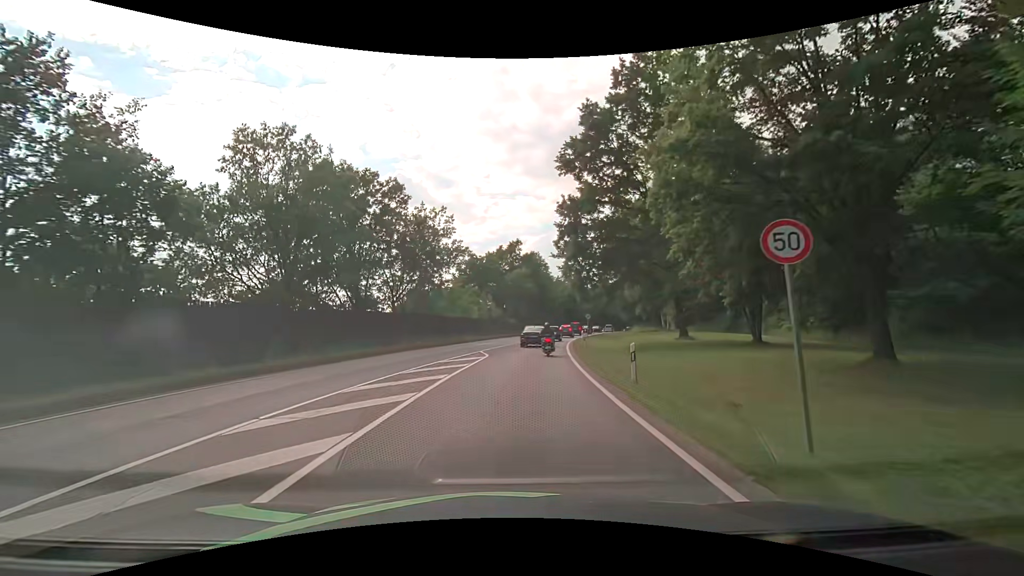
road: primary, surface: asphalt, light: Day
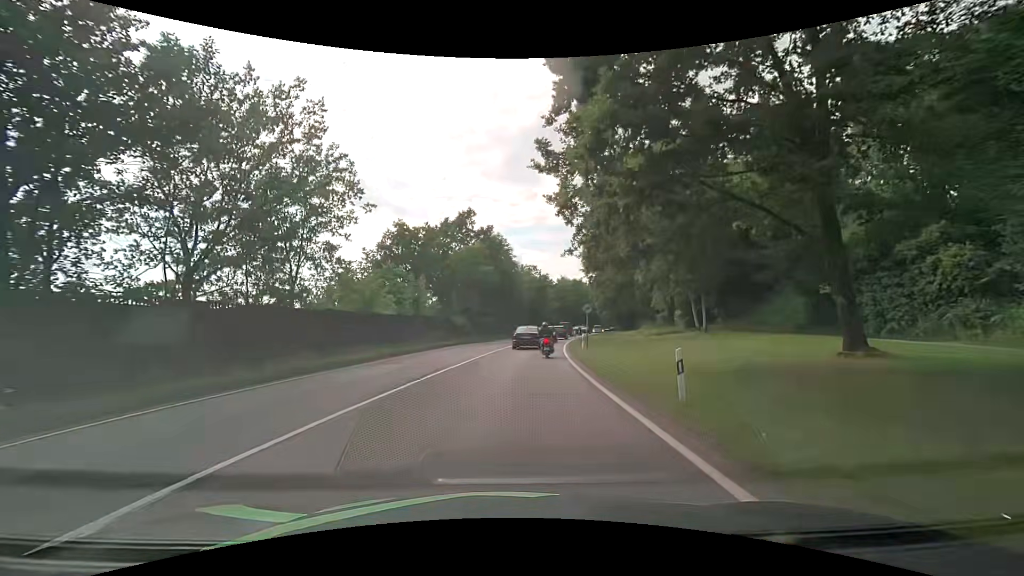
(+0.9, +24.3) m; +4°
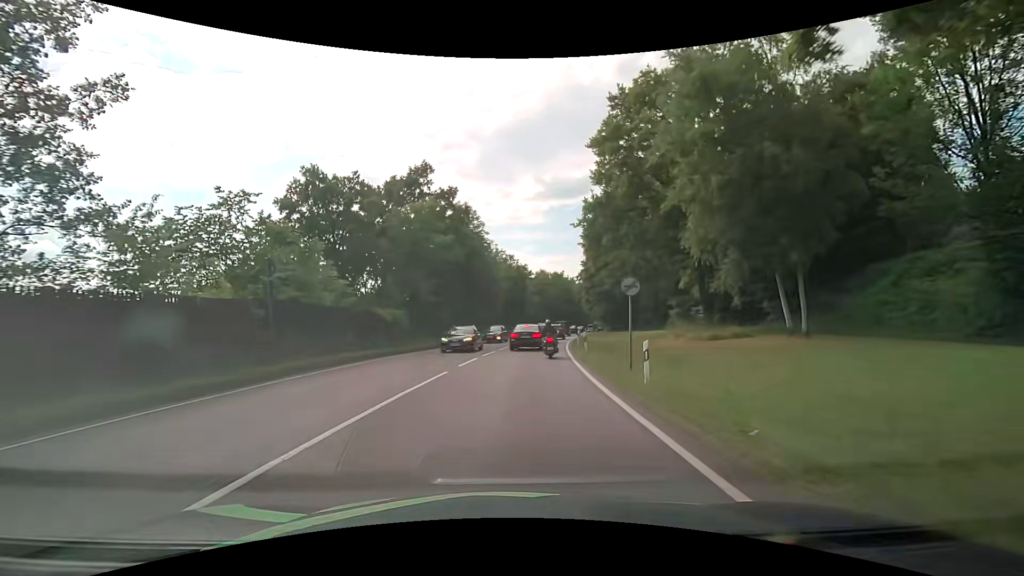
(+0.6, +16.9) m; +4°
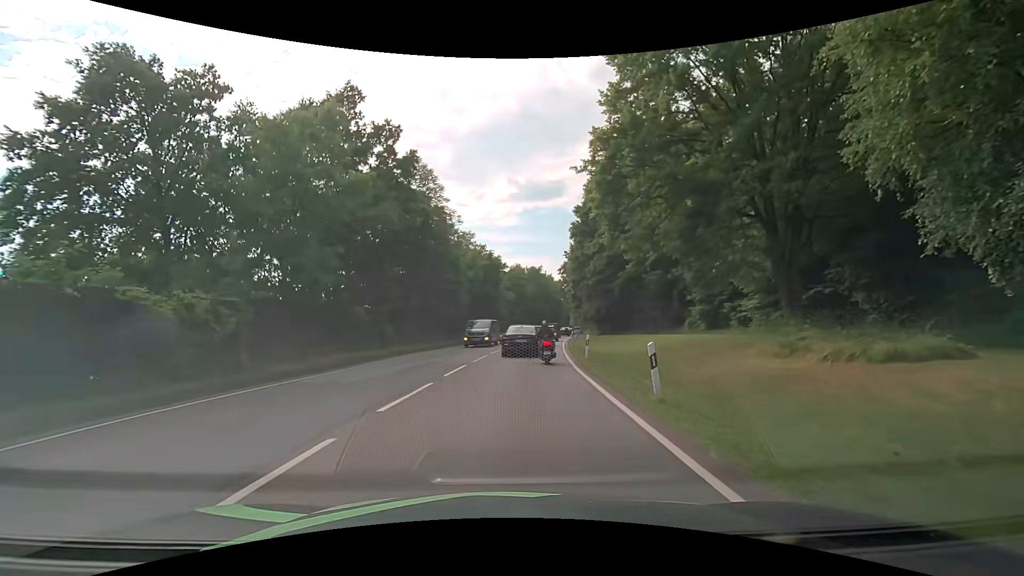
(+0.4, +14.6) m; +3°
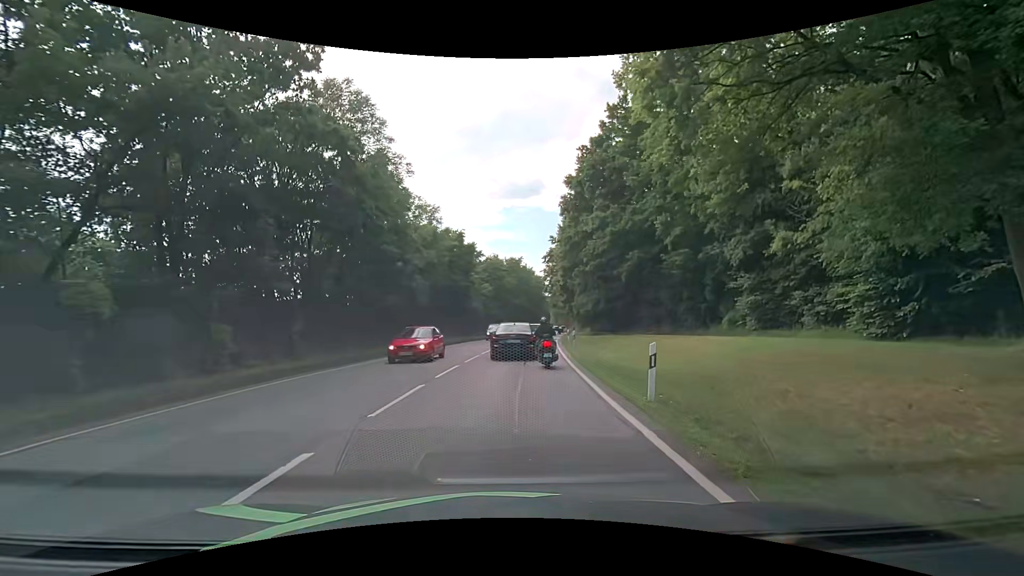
(+0.3, +12.4) m; +2°
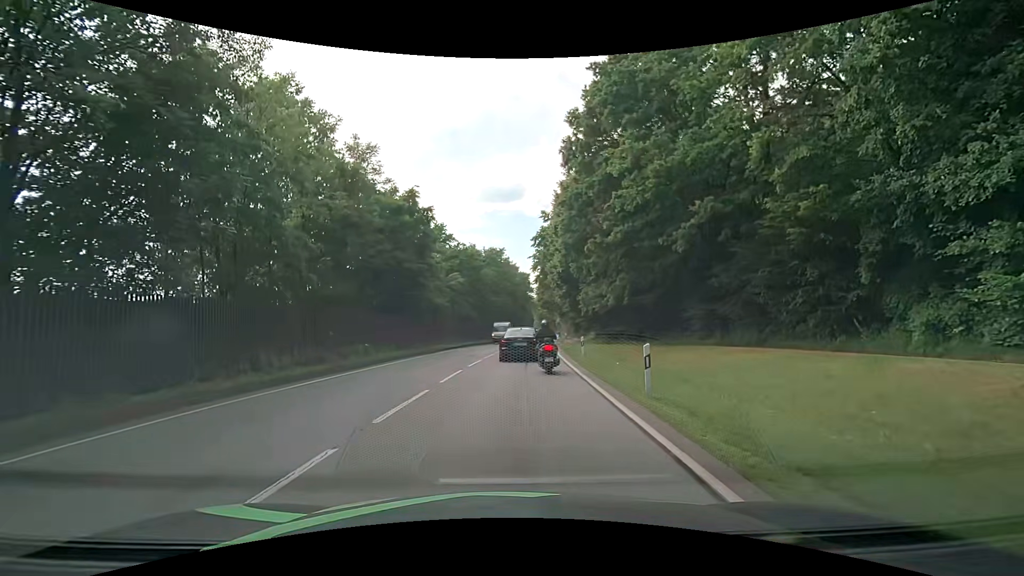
(+0.5, +16.7) m; +1°
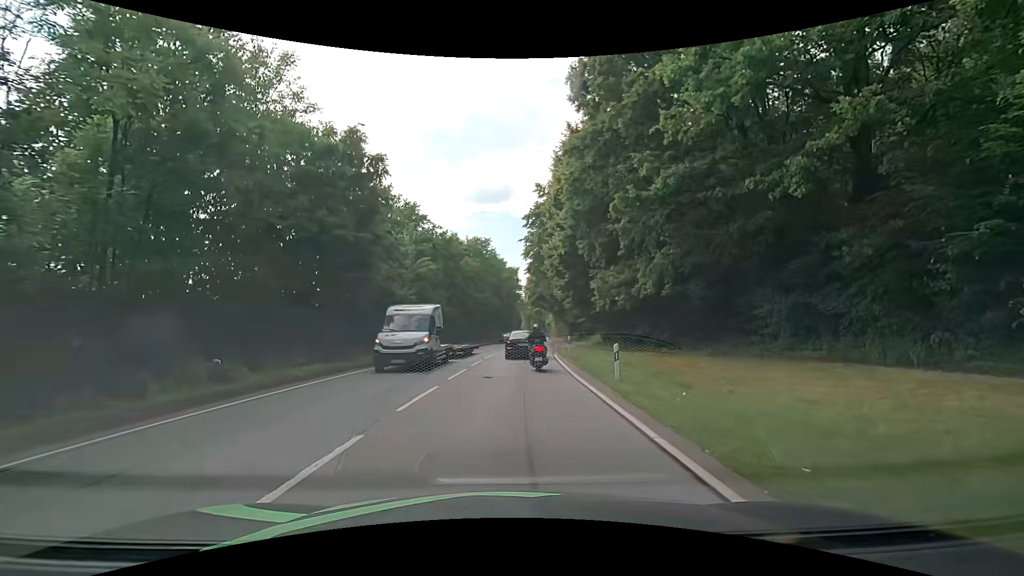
(+0.4, +10.4) m; +3°
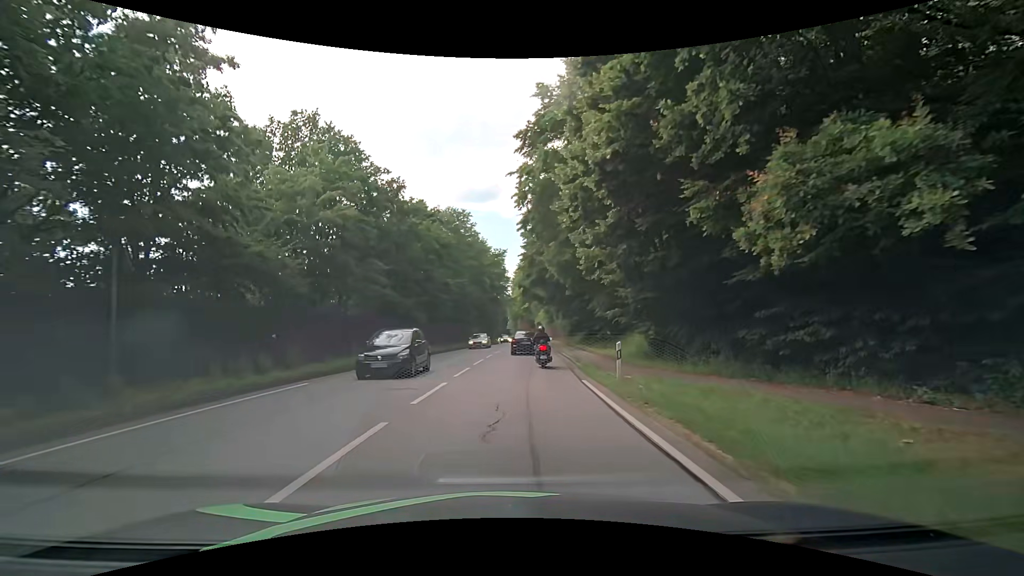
(+0.3, +17.2) m; +3°
(0, +10) (0, +20) (+1, +30) (+1, +40) (+2, +50) (+2, +60) (+3, +70) (+3, +80) (+3, +90) (+3, +100) m
